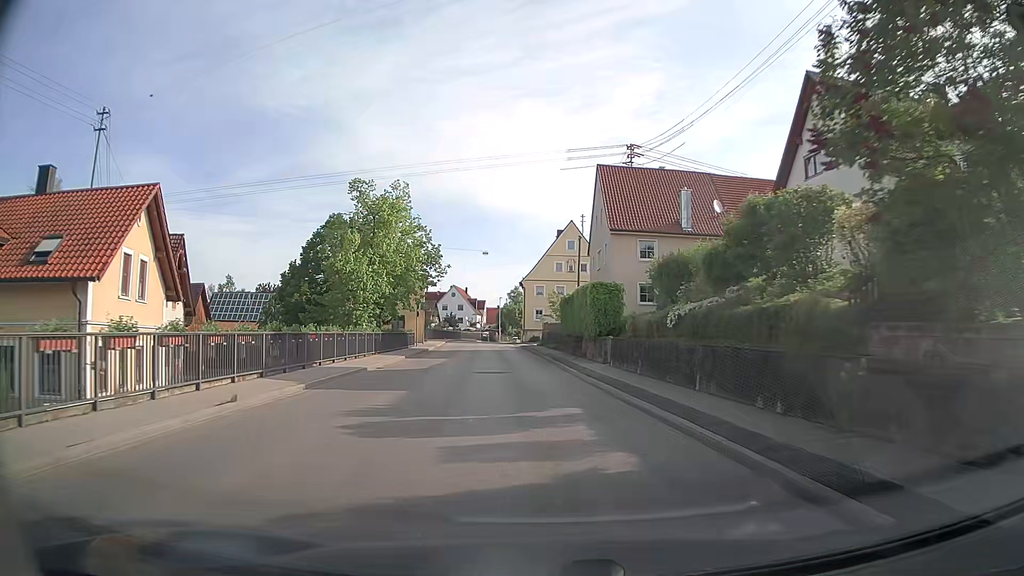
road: secondary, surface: asphalt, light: Day
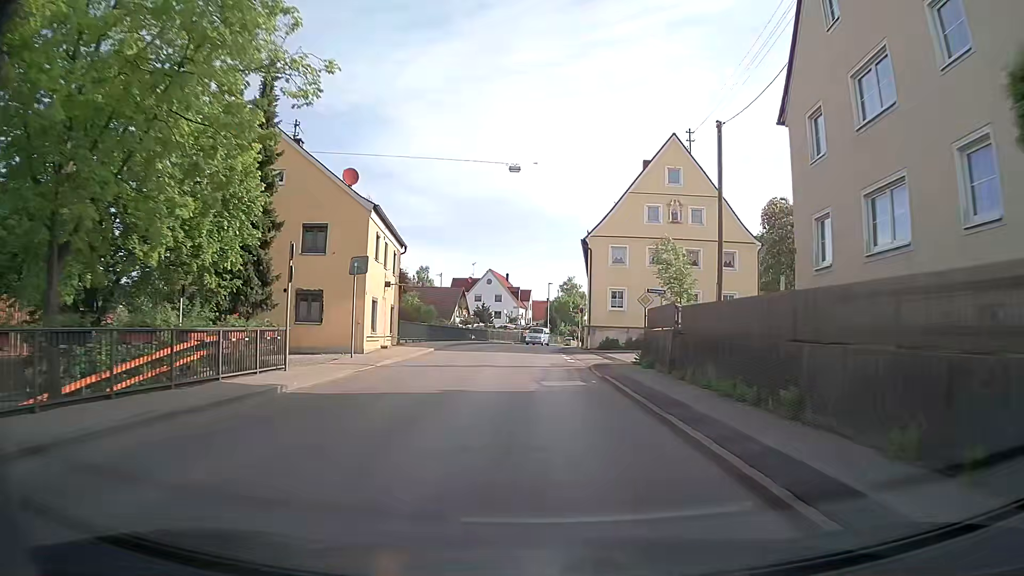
(-1.7, +34.3) m; -5°
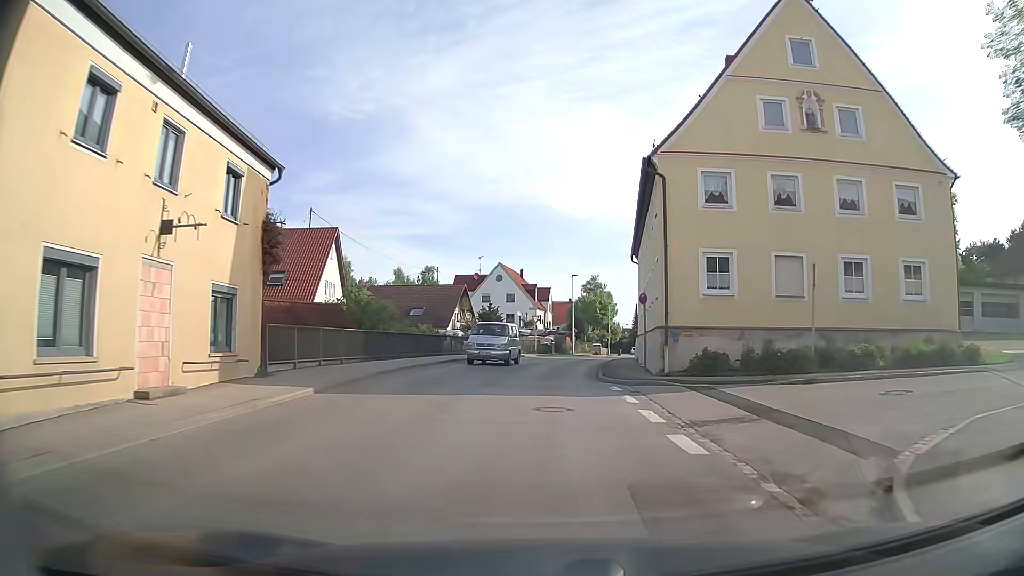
(-0.1, +20.4) m; -2°
(0, +10) (0, +20) (+1, +30) (+2, +40) (+4, +50) (+7, +59) (+9, +69) (+12, +79) (+15, +88) (+17, +98) m
